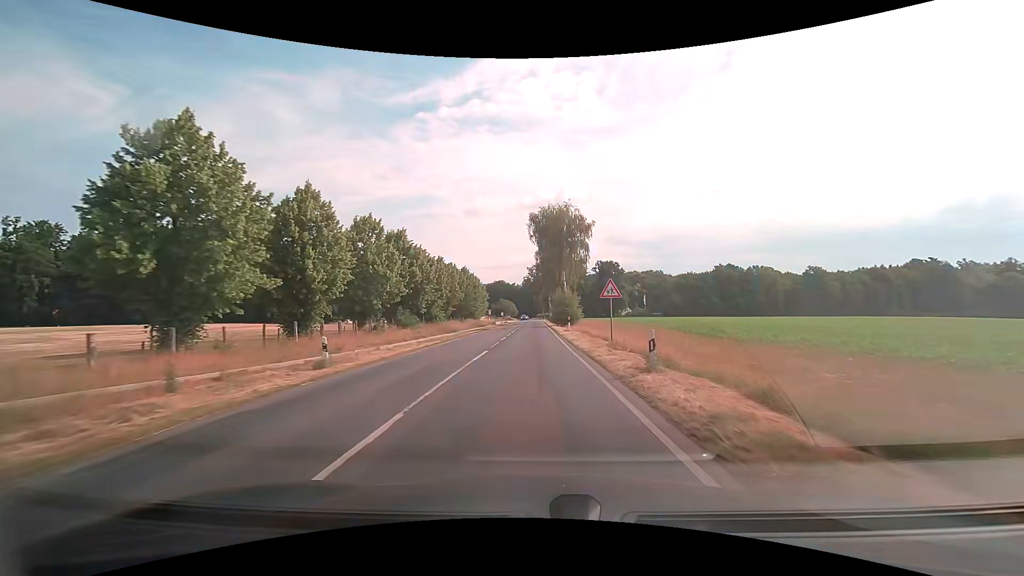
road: secondary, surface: asphalt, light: Day
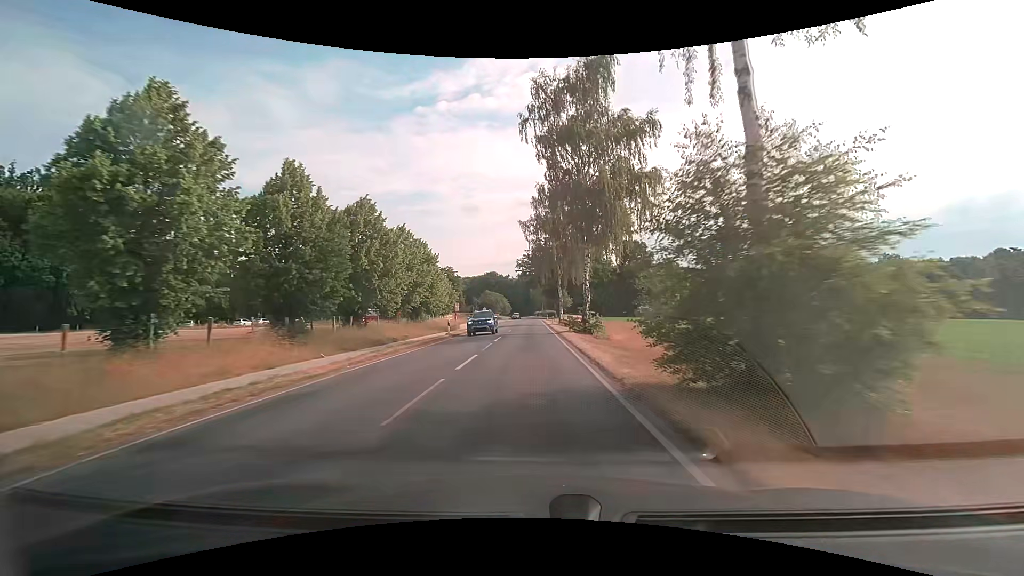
(+0.5, +50.9) m; +1°
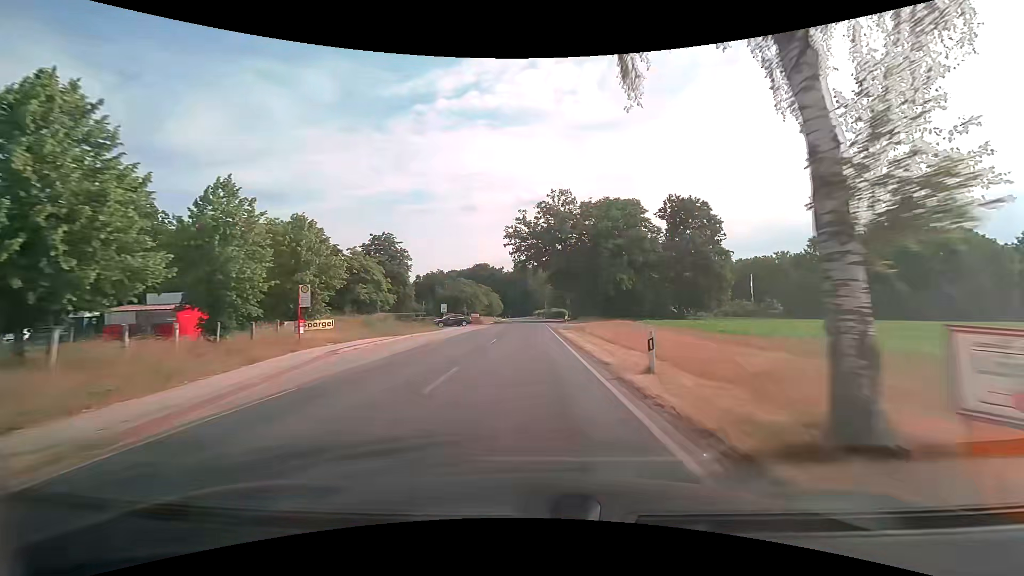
(-0.1, +52.1) m; 0°
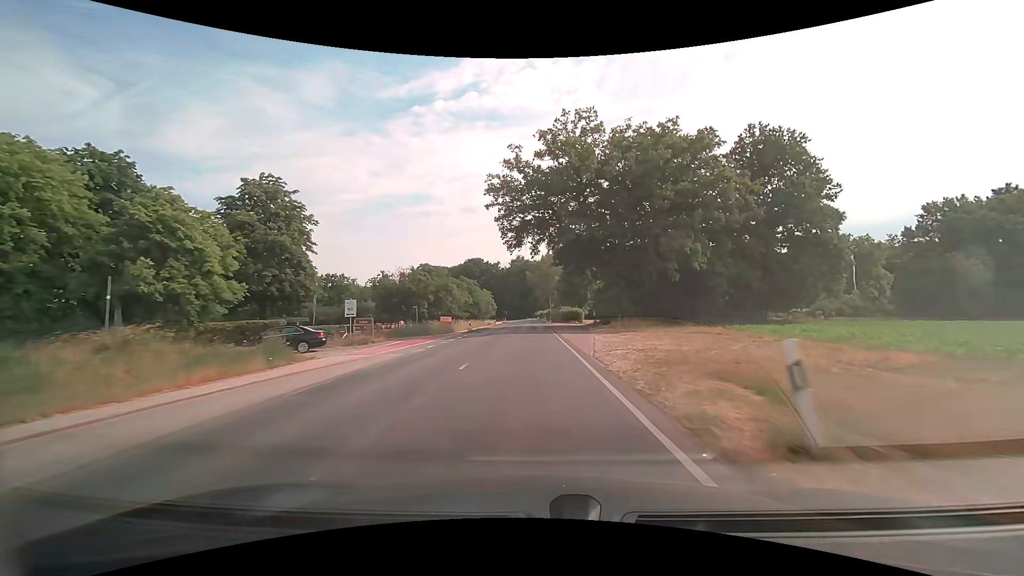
(-0.1, +32.2) m; 0°
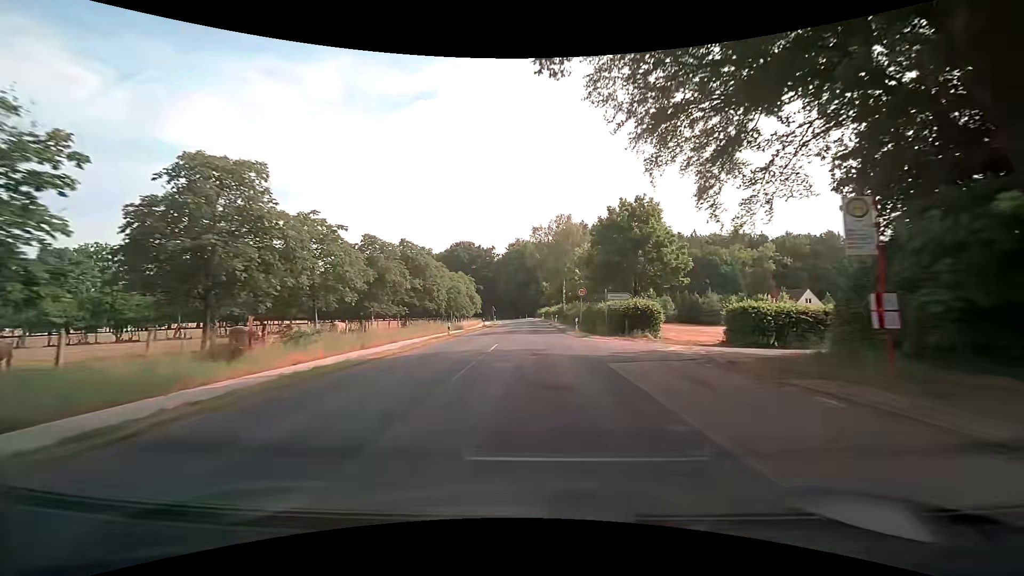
(-0.2, +42.9) m; 0°
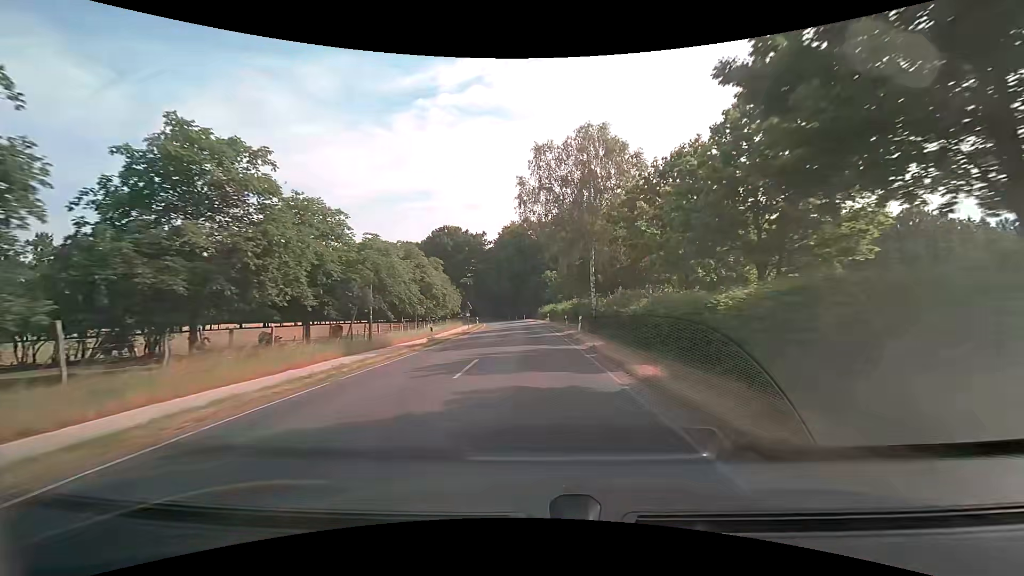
(+0.2, +31.1) m; +1°
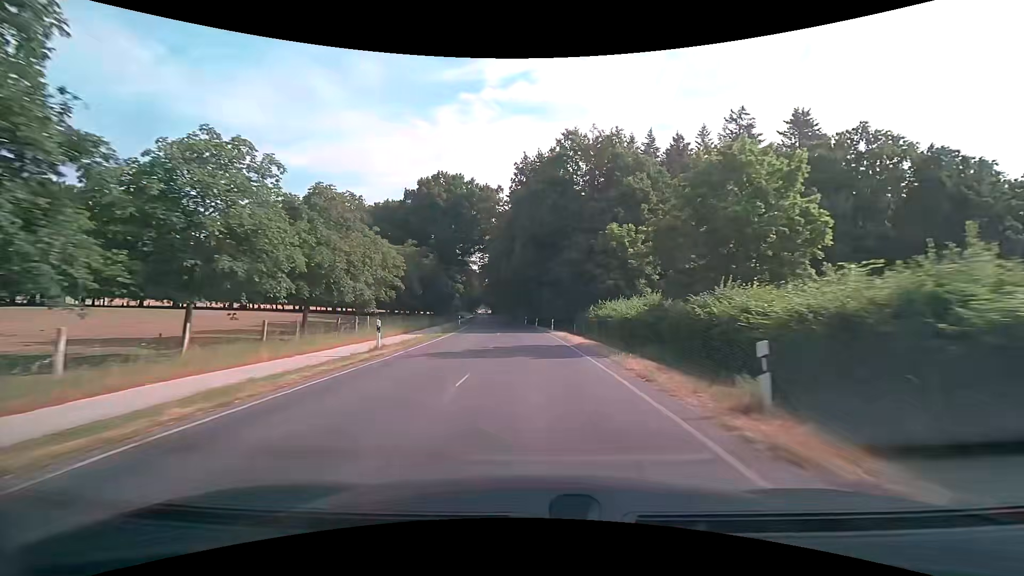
(-1.3, +51.0) m; -3°
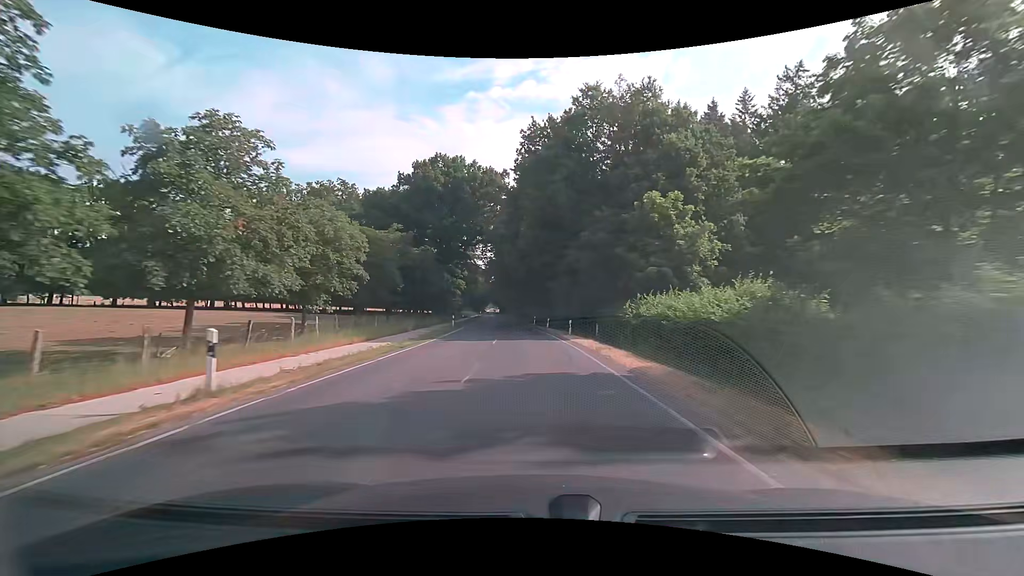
(-0.1, +10.1) m; -1°
(0, +10) (0, +20) (-1, +30) (-1, +40) (-2, +50) (-3, +60) (-4, +70) (-5, +80) (-5, +90) (-6, +100) m
